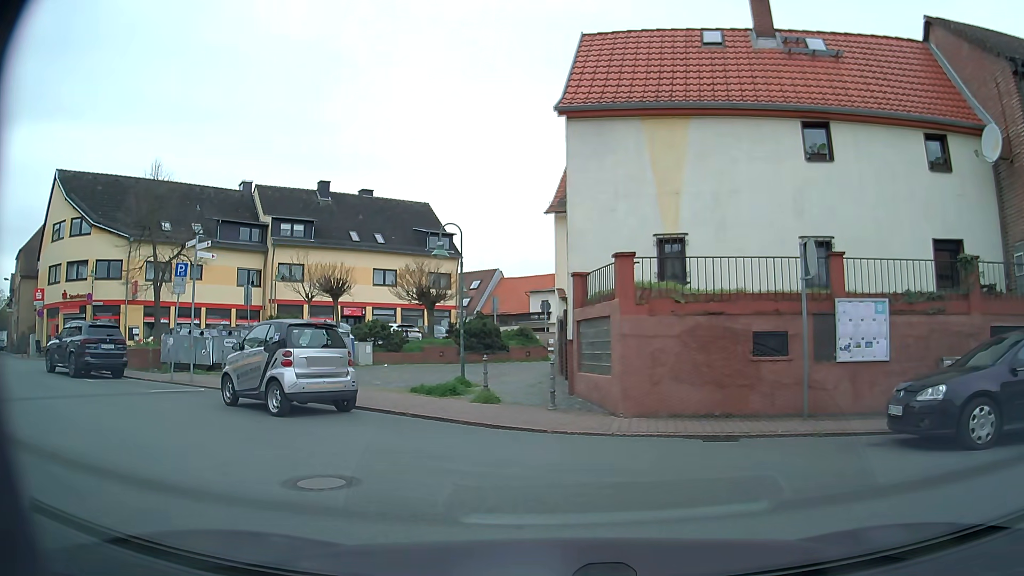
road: residential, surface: asphalt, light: Day
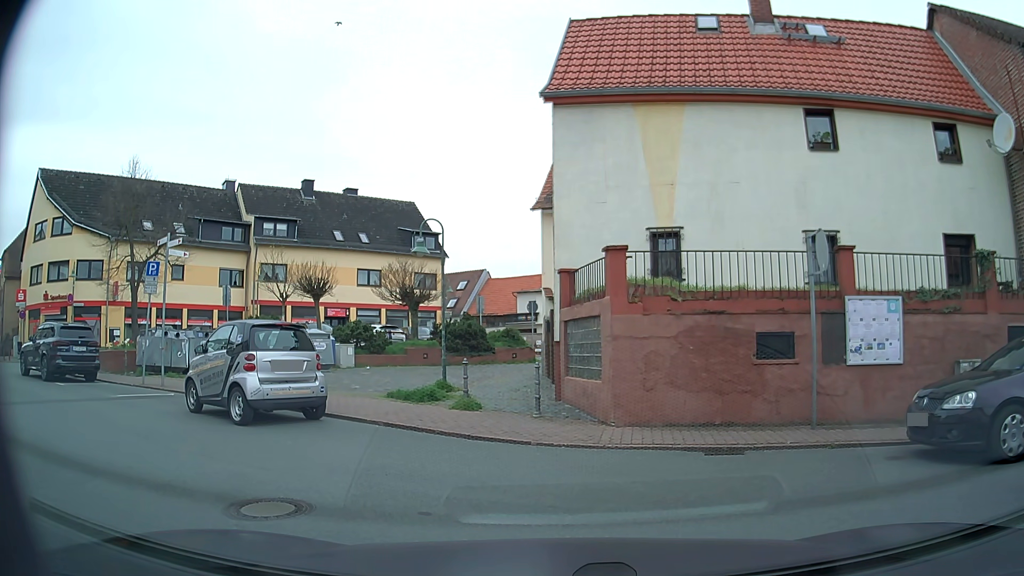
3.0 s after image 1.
(0.0, +1.0) m; 0°
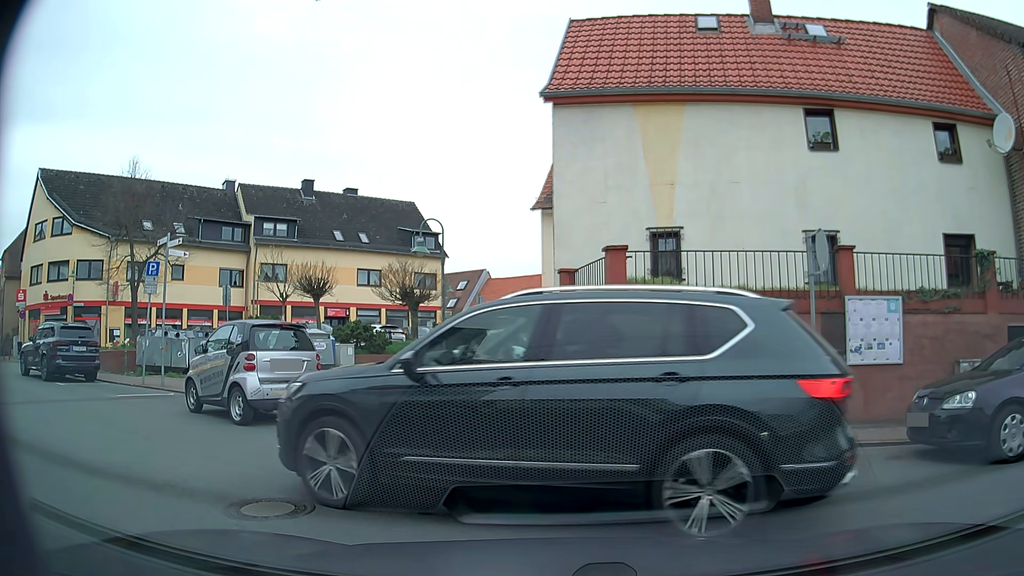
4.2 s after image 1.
(0.0, 0.0) m; 0°
